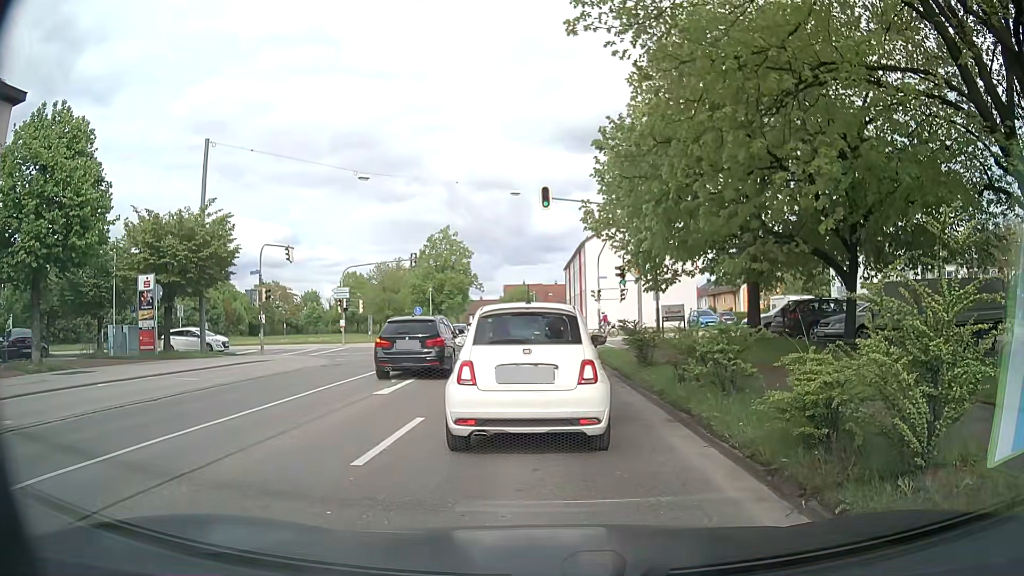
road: tertiary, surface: asphalt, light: Day
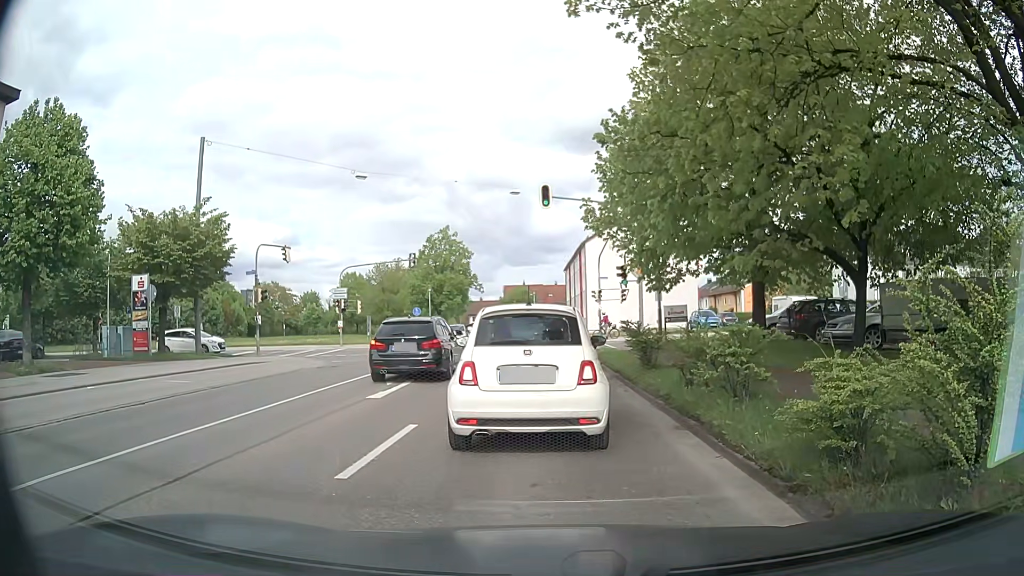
(0.0, +0.5) m; 0°
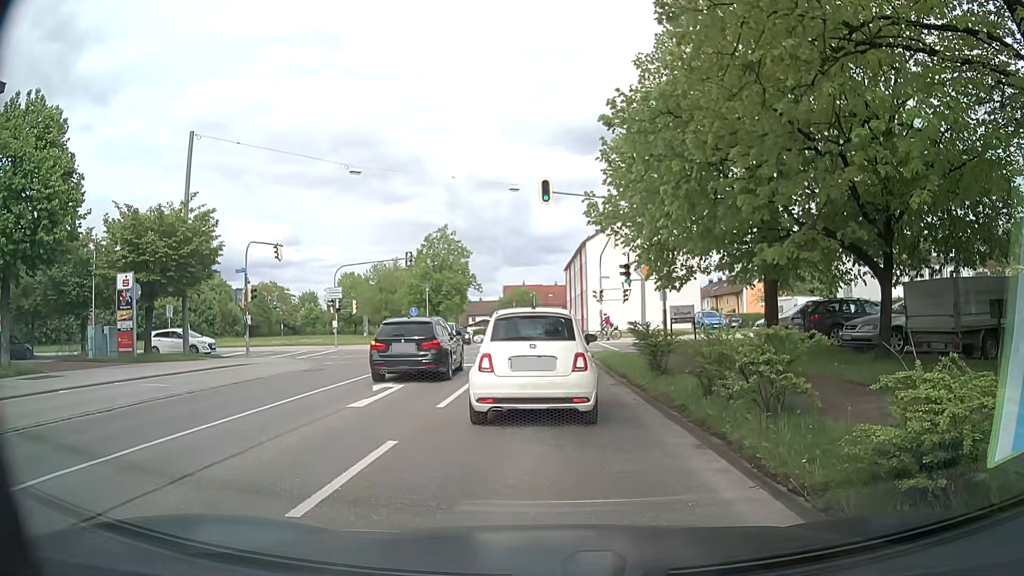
(0.0, +1.2) m; 0°
(0, +10) (+1, +20) (+1, +30) (+1, +40) (0, +50) (0, +60) (-1, +70) (-2, +80) (-3, +90) (-4, +100) m
